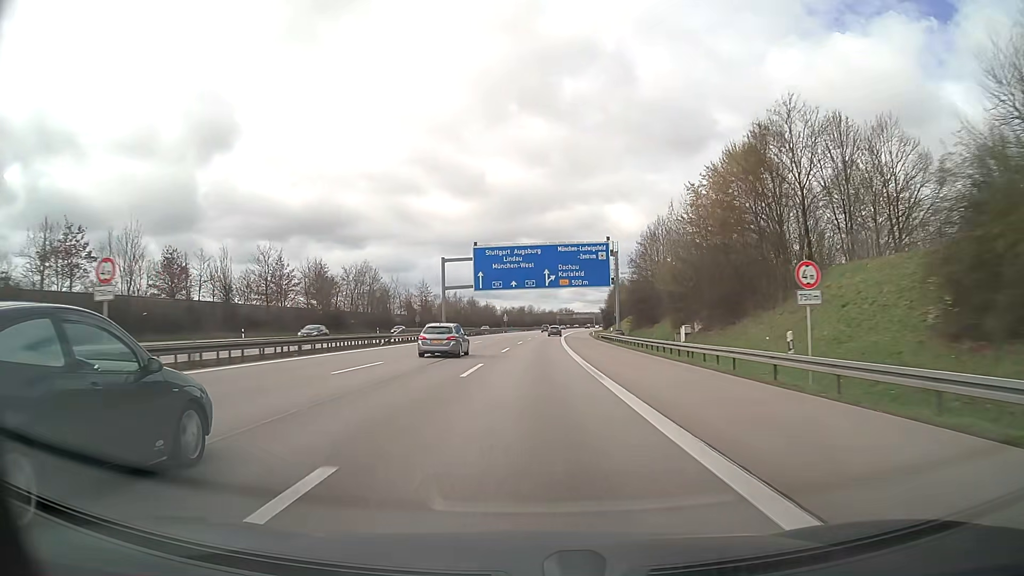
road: motorway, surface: asphalt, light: Day
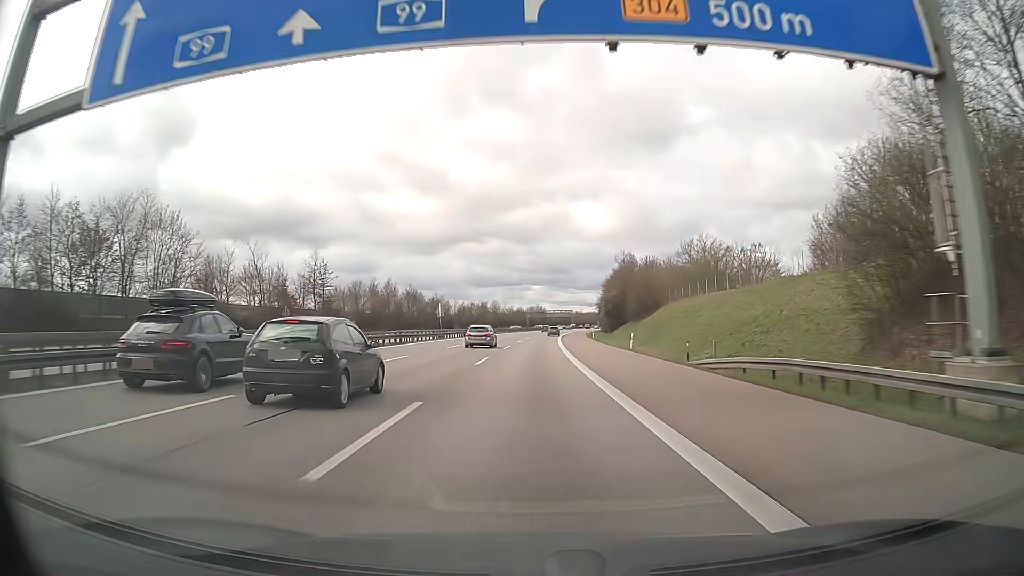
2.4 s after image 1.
(+1.6, +66.6) m; +3°
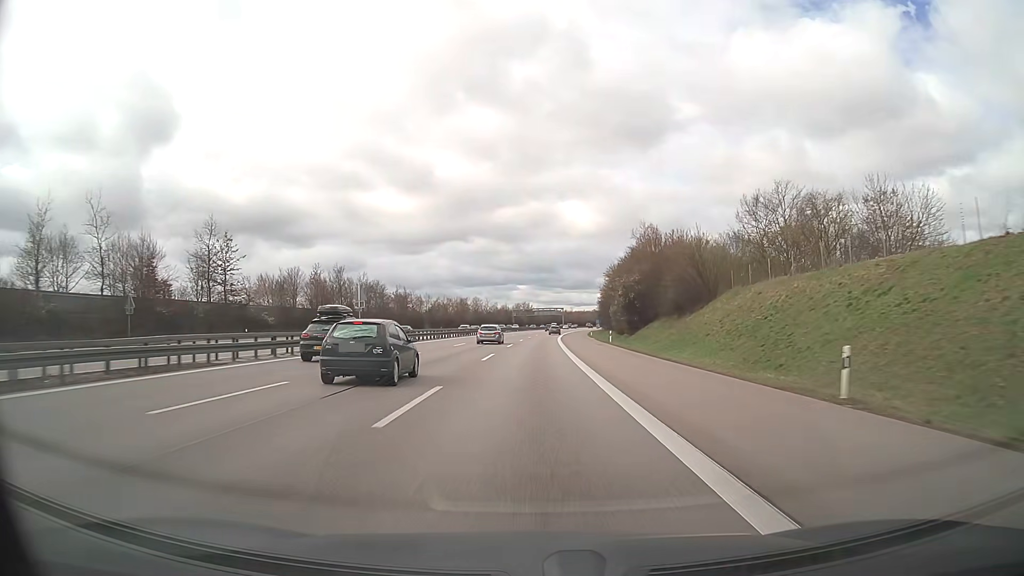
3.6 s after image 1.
(+0.2, +33.3) m; +1°
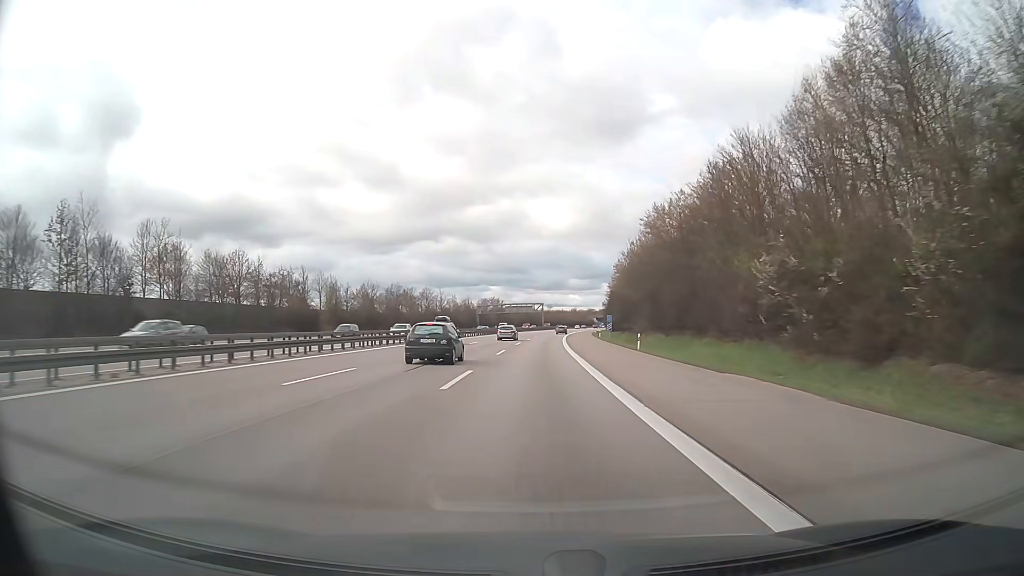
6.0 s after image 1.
(+1.3, +66.6) m; +2°
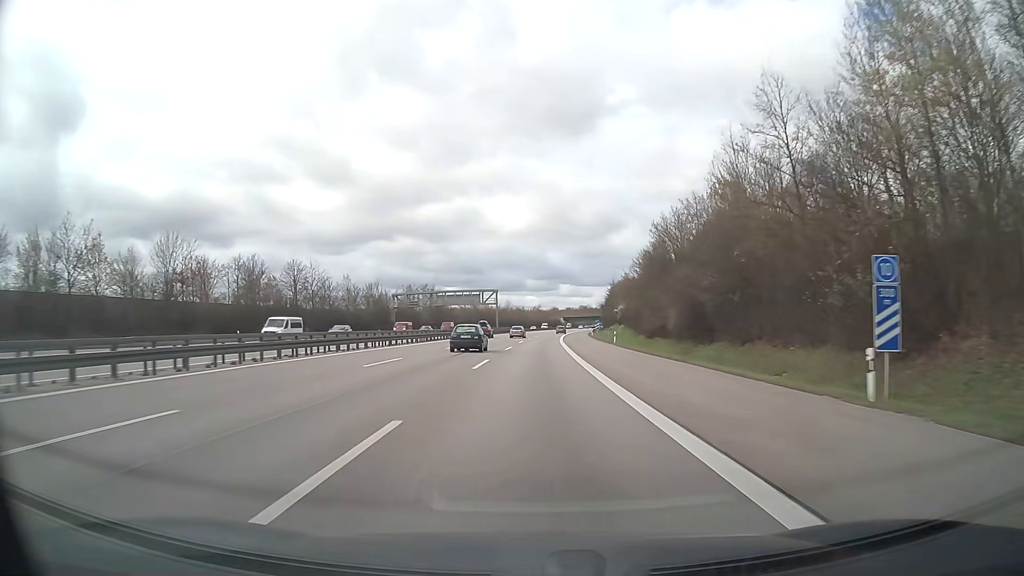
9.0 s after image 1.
(+2.6, +83.2) m; +4°
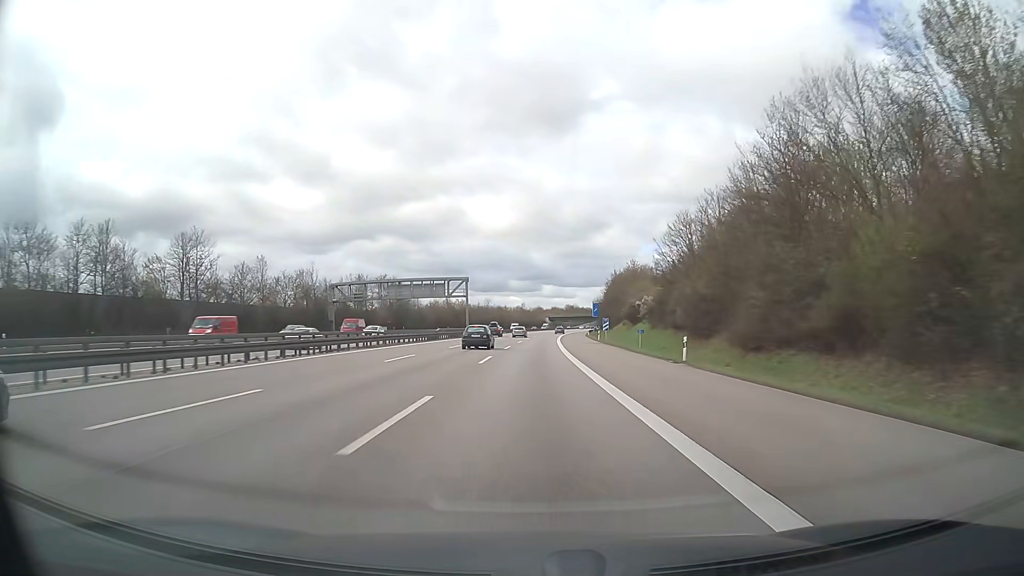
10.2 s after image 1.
(+0.4, +33.2) m; +1°
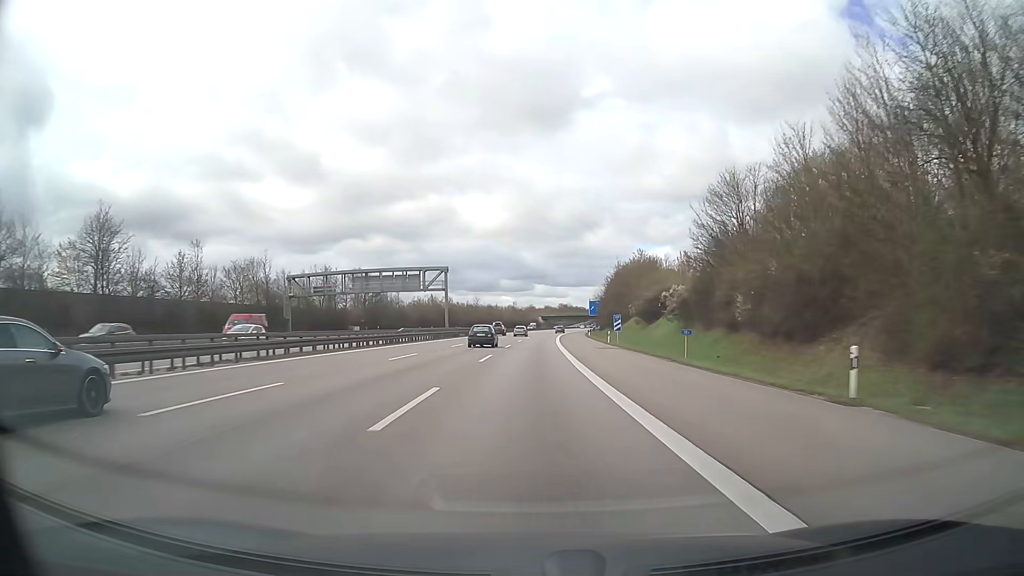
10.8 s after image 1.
(+0.1, +16.7) m; +1°
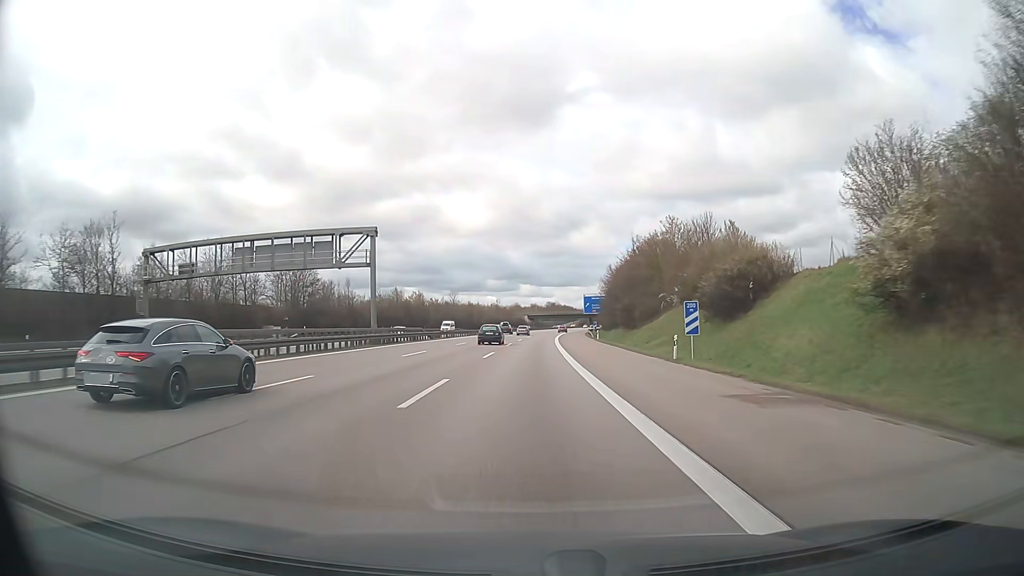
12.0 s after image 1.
(+0.4, +33.3) m; +1°
(0, +10) (0, +20) (0, +30) (0, +40) (+1, +50) (+1, +60) (+1, +70) (+2, +80) (+2, +90) (+3, +100) m
